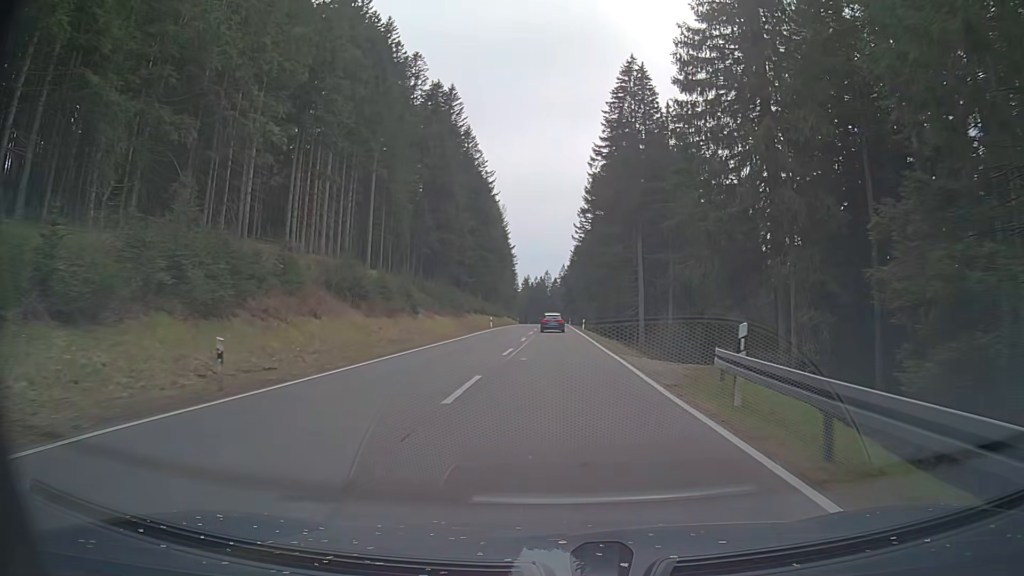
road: primary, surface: asphalt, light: Day
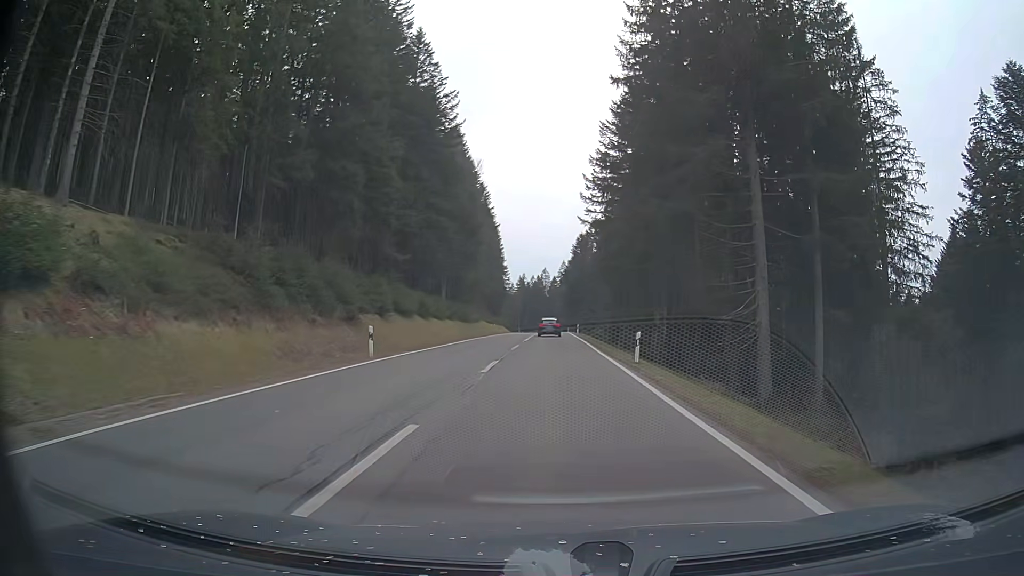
(+0.3, +42.4) m; 0°
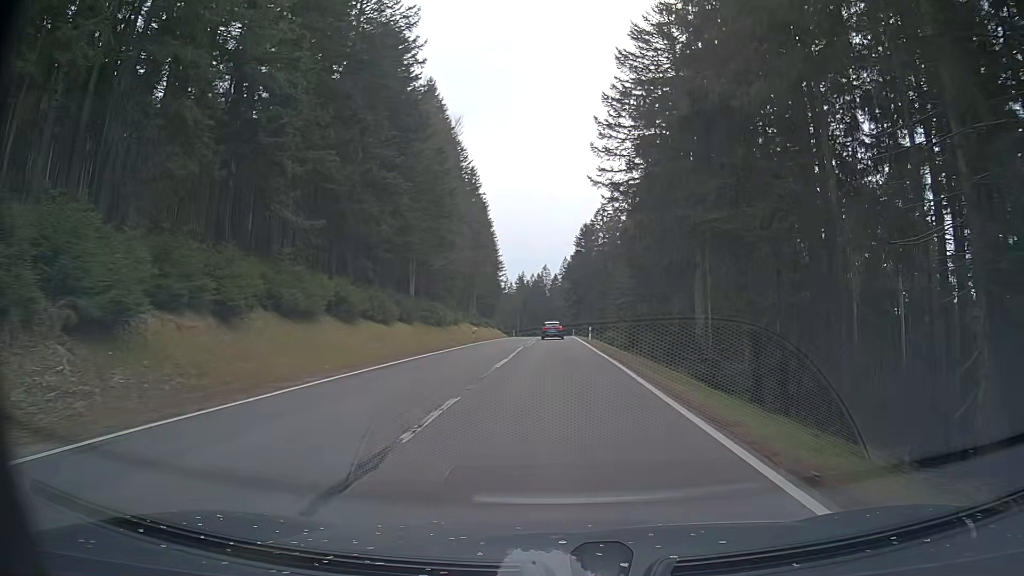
(-0.1, +21.1) m; -1°
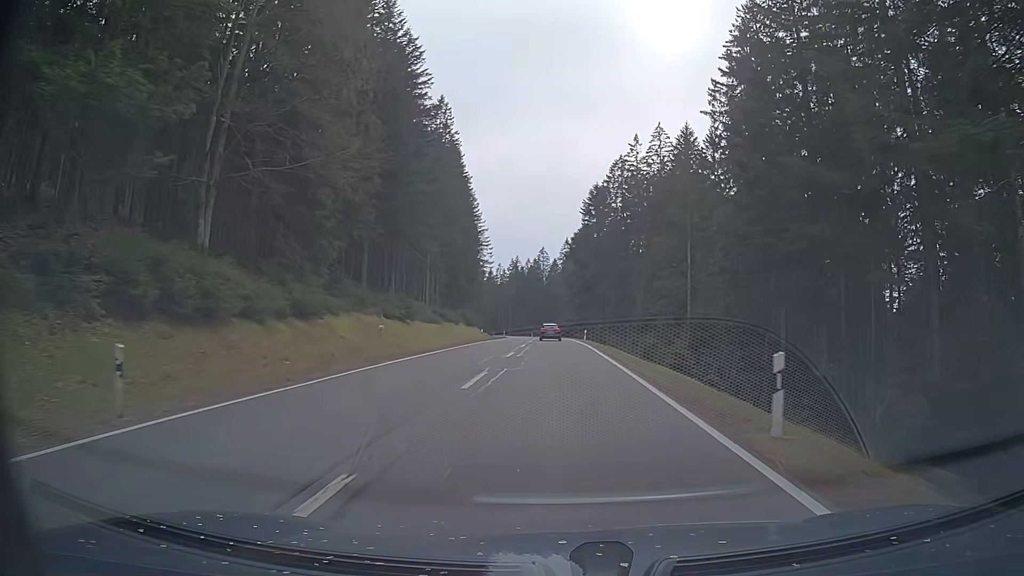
(+0.3, +43.0) m; 0°
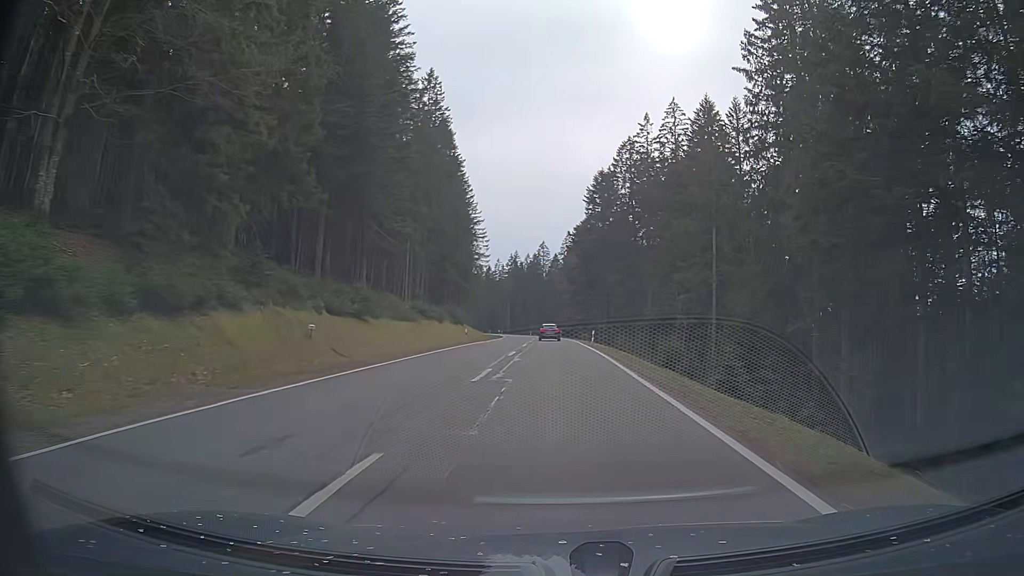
(+0.1, +10.8) m; 0°
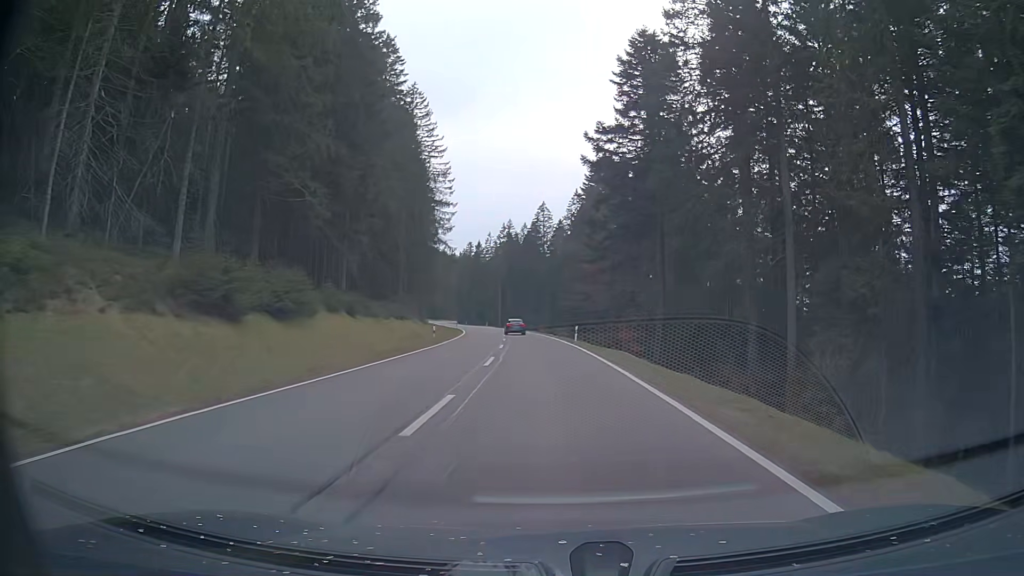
(+0.1, +55.2) m; -1°
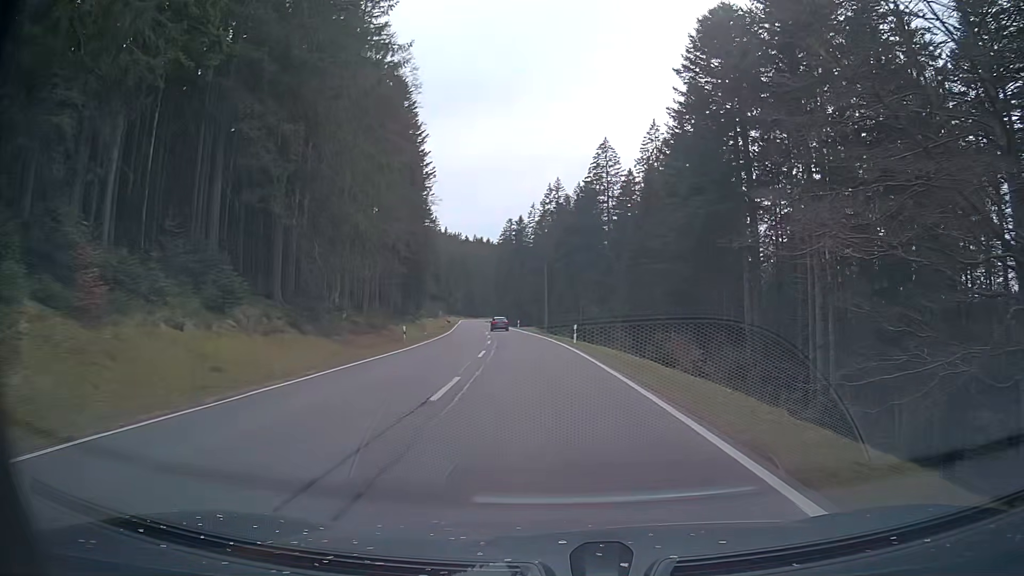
(-1.7, +56.8) m; -4°
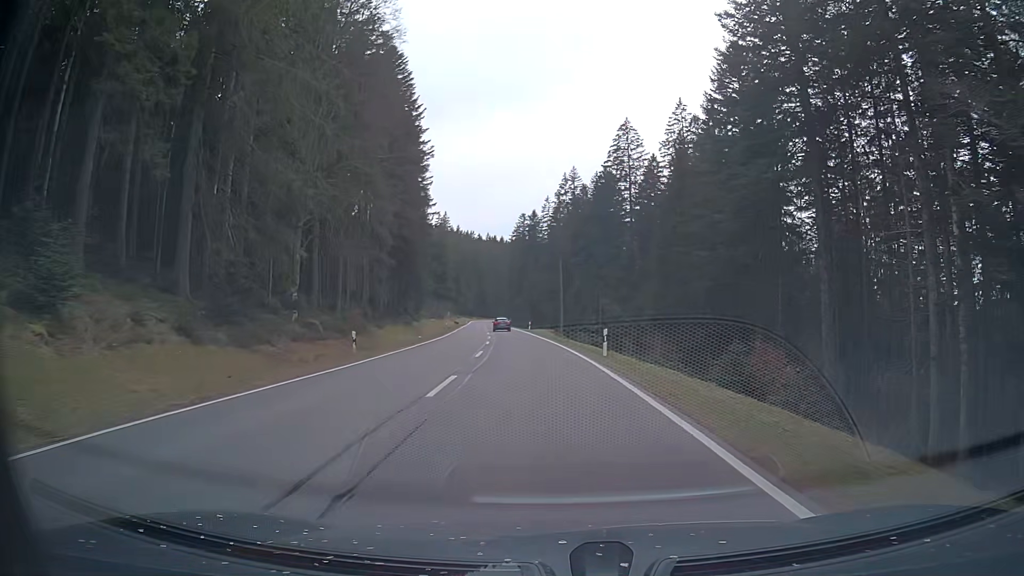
(-0.2, +11.6) m; -2°
(0, +10) (0, +20) (-1, +30) (-2, +40) (-3, +50) (-4, +60) (-5, +70) (-6, +80) (-7, +90) (-8, +100) m
